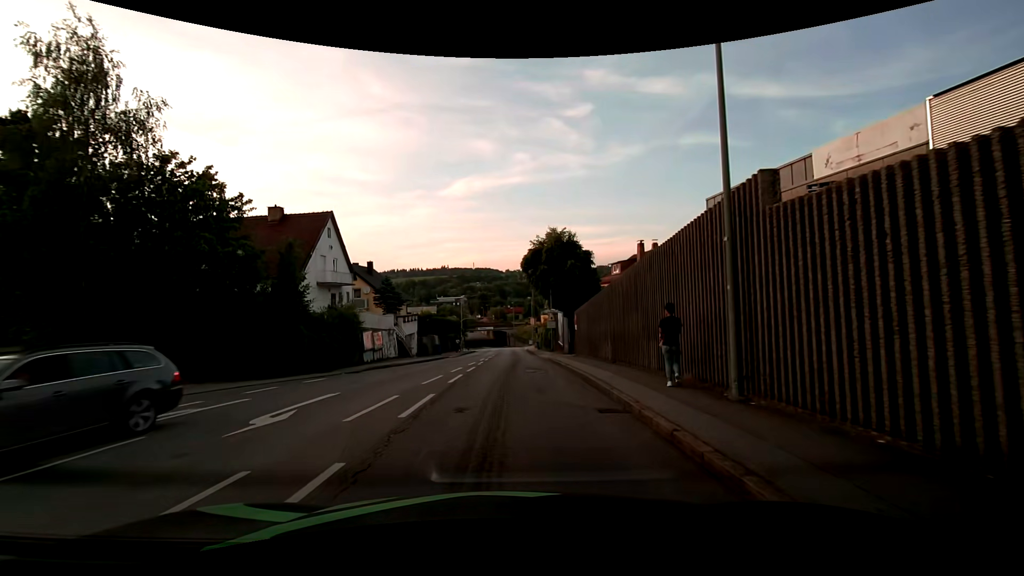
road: tertiary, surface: asphalt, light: Day
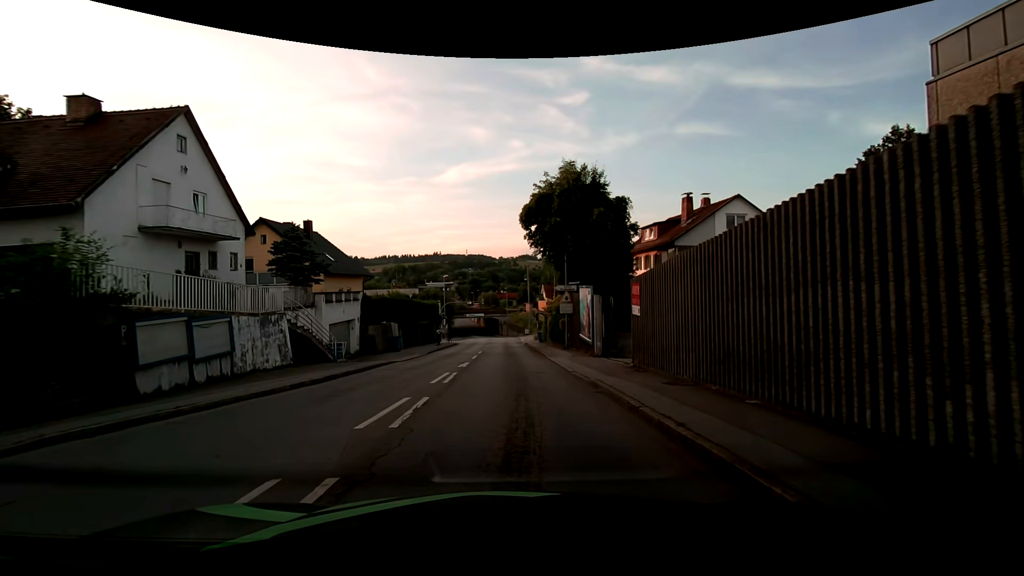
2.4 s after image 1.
(+0.1, +16.6) m; +1°
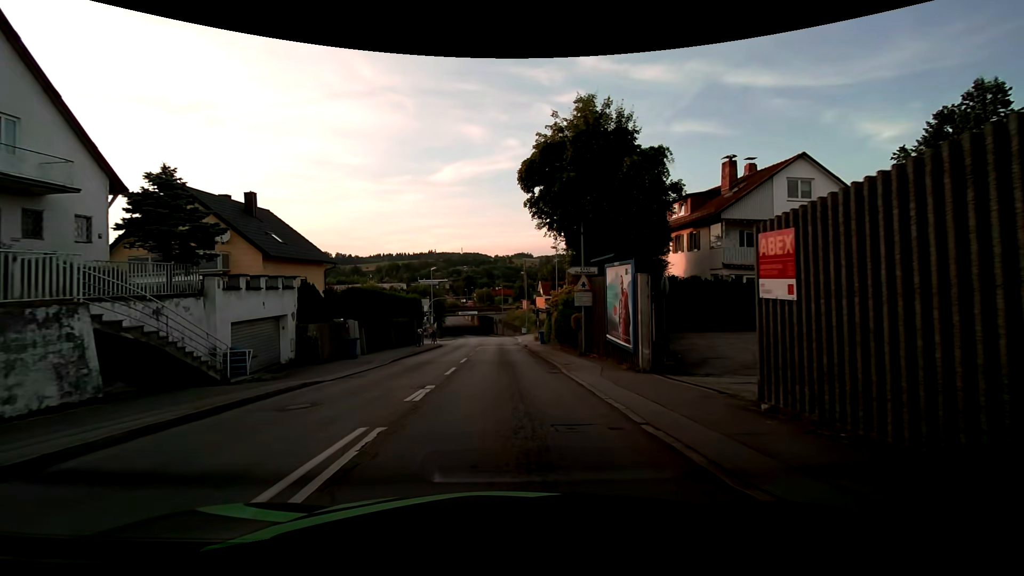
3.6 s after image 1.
(+0.1, +8.7) m; 0°
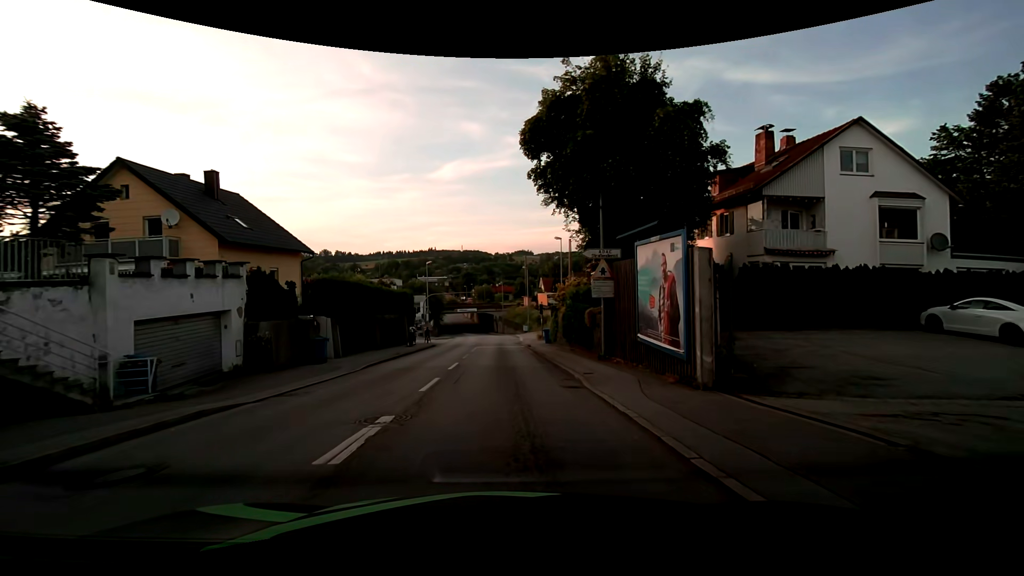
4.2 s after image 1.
(0.0, +4.4) m; +1°
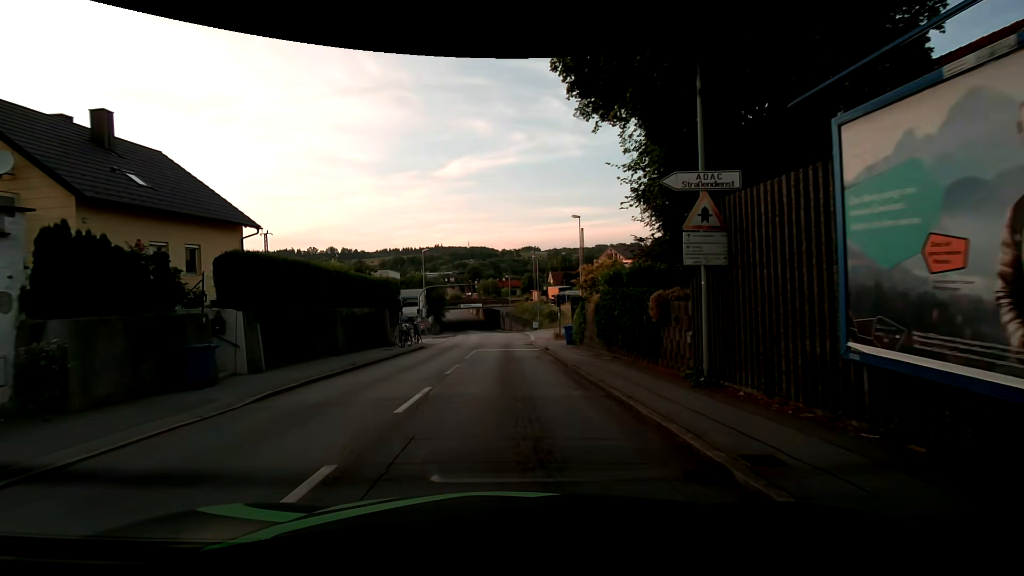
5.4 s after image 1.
(-0.1, +8.5) m; -1°
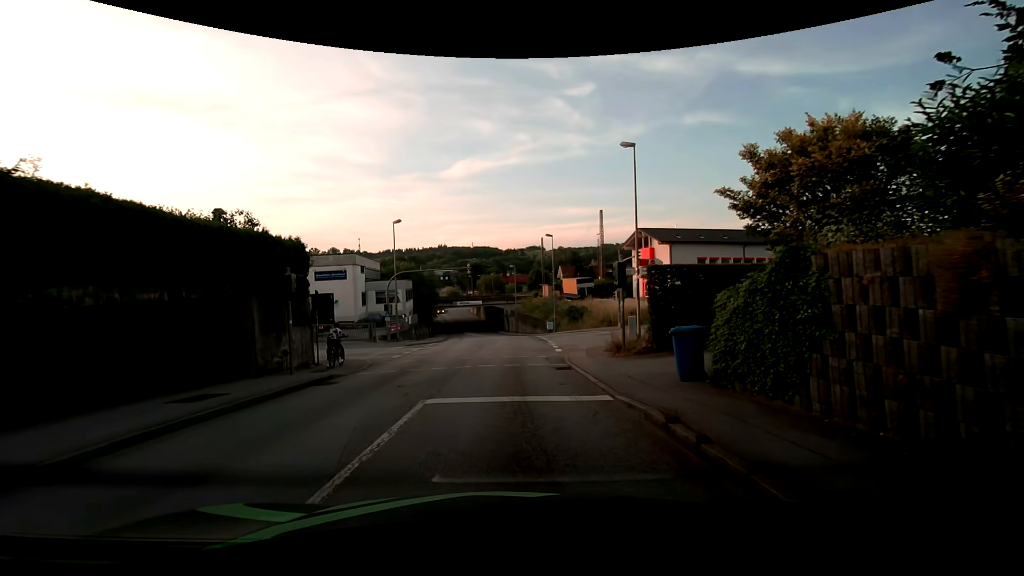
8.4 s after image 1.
(-0.2, +17.1) m; -1°
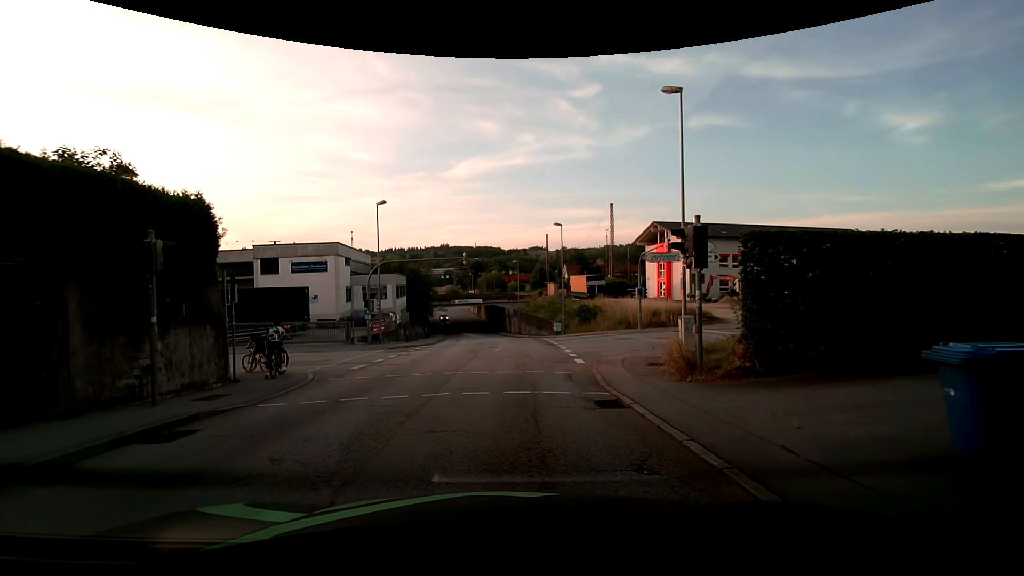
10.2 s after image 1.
(-0.1, +6.1) m; -1°
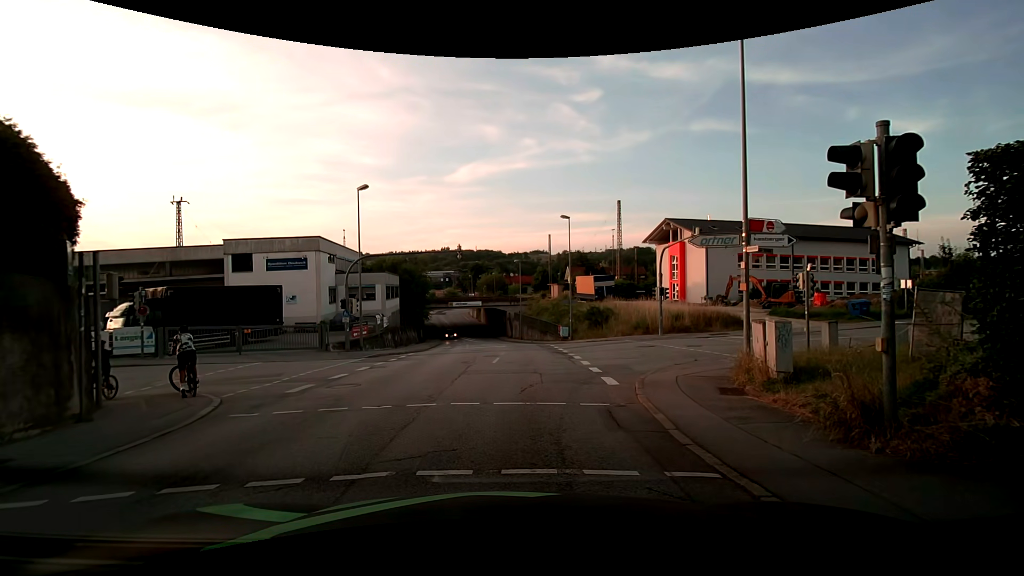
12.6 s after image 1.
(0.0, +4.9) m; +1°
(0, +10) (-1, +20) (-10, +23) (-20, +22) (-30, +21) (-40, +19) (-50, +18) (-60, +17) (-69, +16) (-79, +14) m
